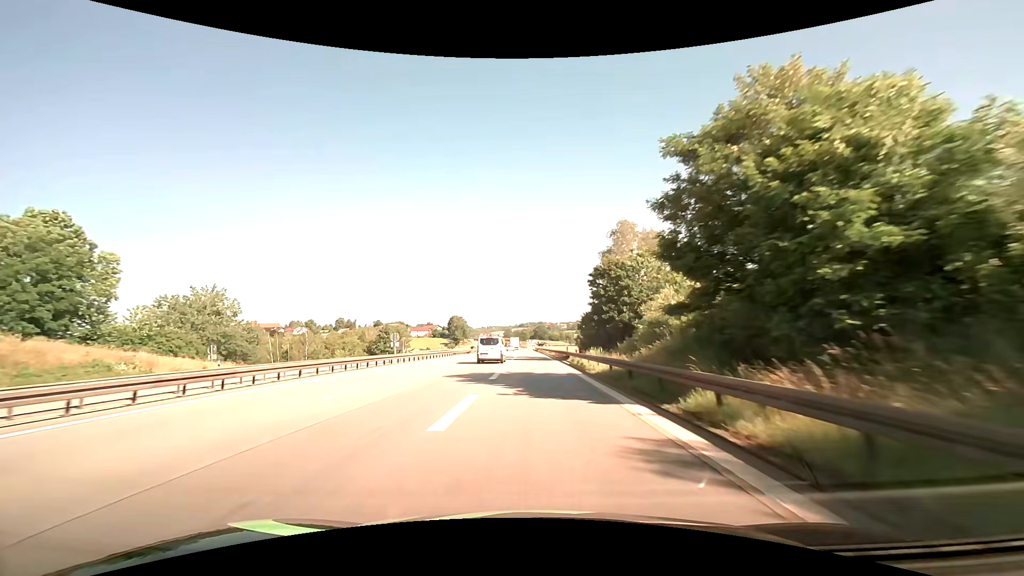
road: motorway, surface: asphalt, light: Day
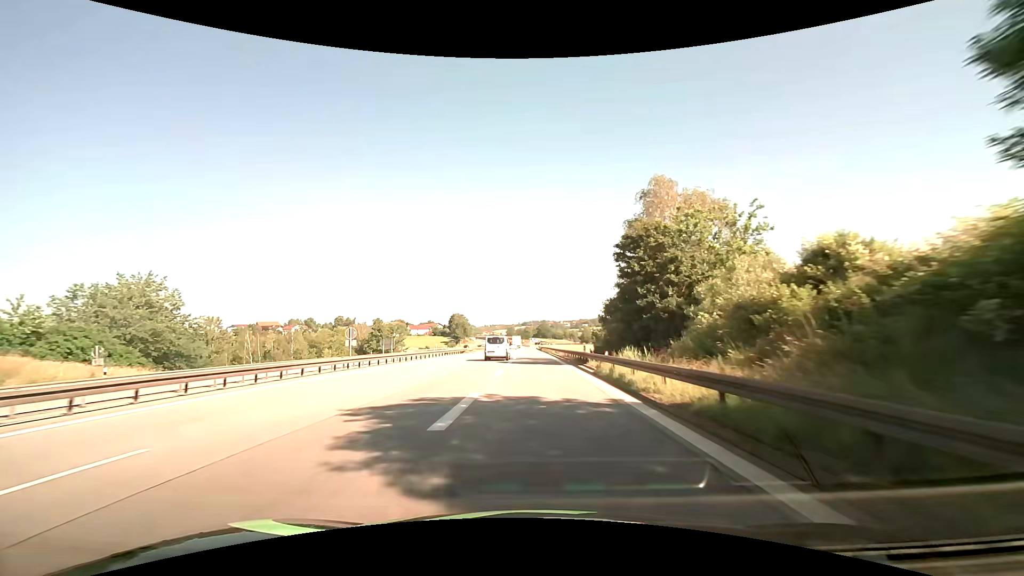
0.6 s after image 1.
(0.0, +12.1) m; 0°
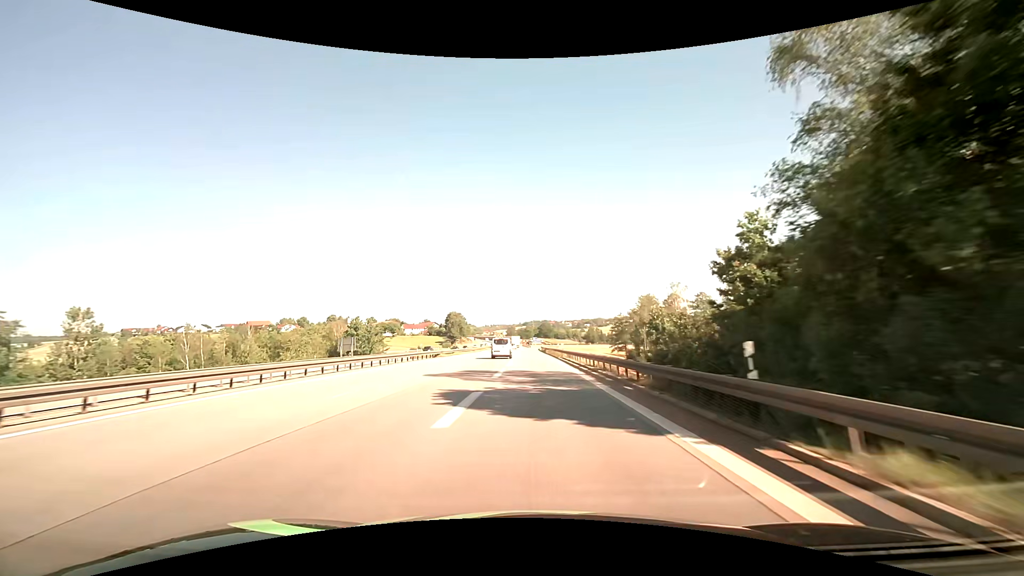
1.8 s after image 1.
(0.0, +23.7) m; 0°
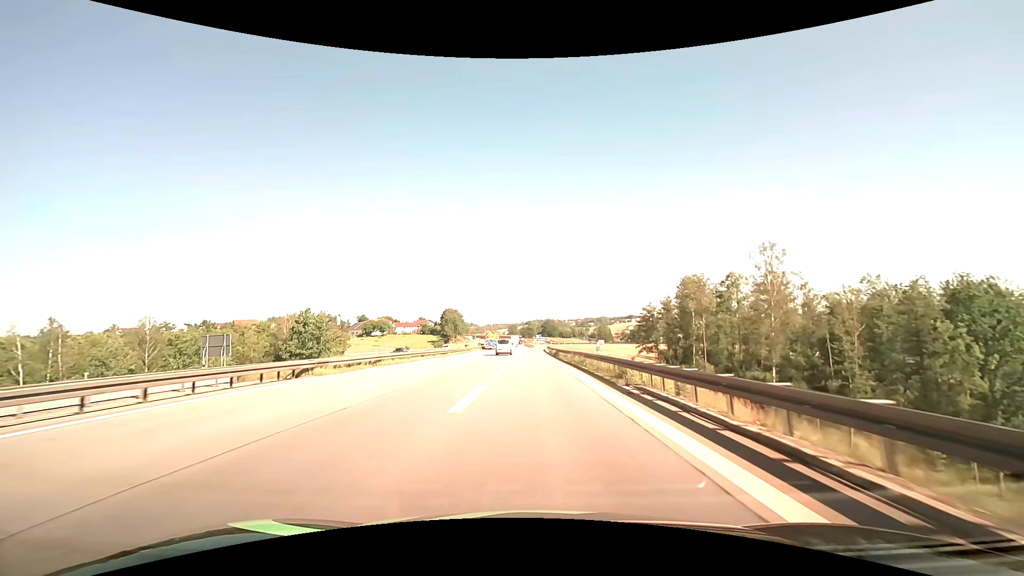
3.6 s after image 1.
(0.0, +34.2) m; 0°
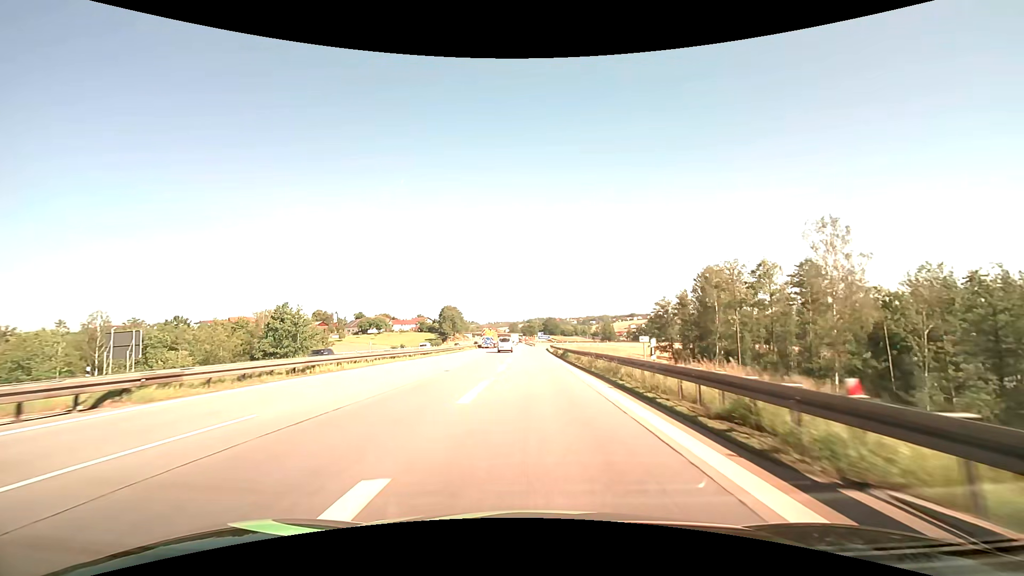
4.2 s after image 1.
(0.0, +10.9) m; 0°
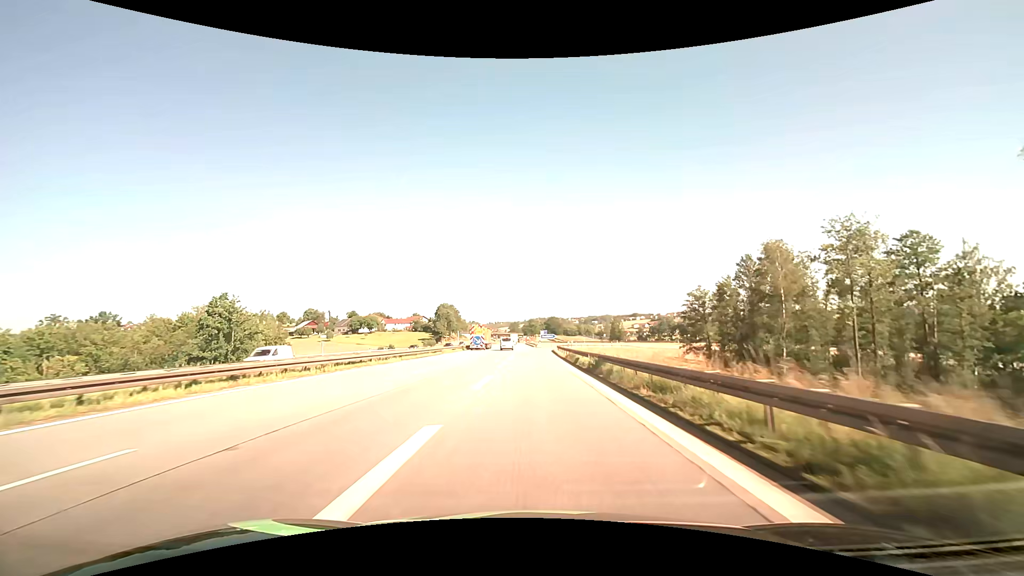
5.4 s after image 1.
(-0.1, +20.8) m; 0°
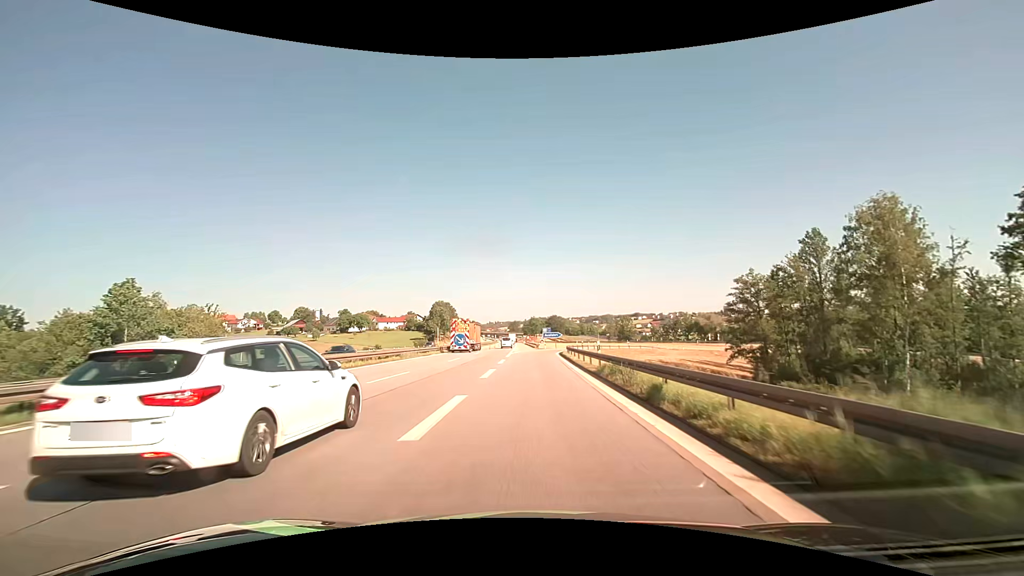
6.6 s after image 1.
(0.0, +19.2) m; 0°
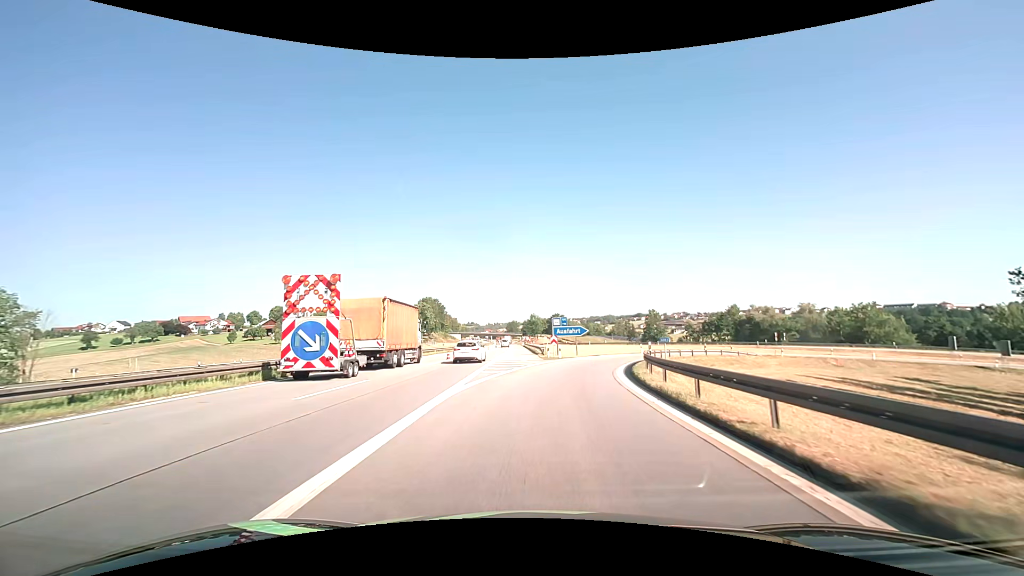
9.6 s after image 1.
(-0.1, +39.9) m; 0°
(0, +10) (+1, +20) (+2, +30) (+5, +39) (+9, +49) (+15, +57) (+22, +64) (+30, +70) (+39, +74) (+49, +76) m
